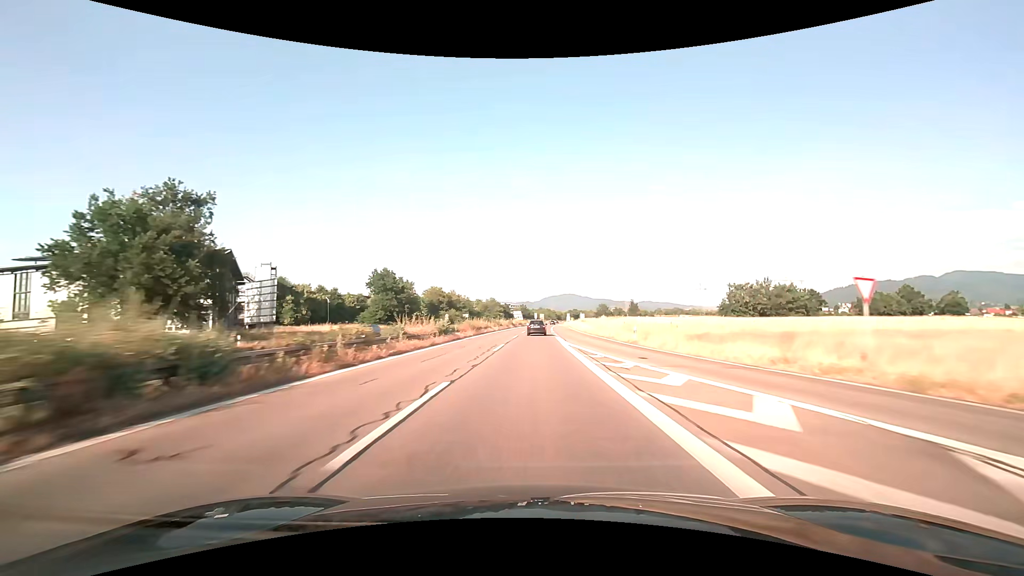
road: trunk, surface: asphalt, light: Day
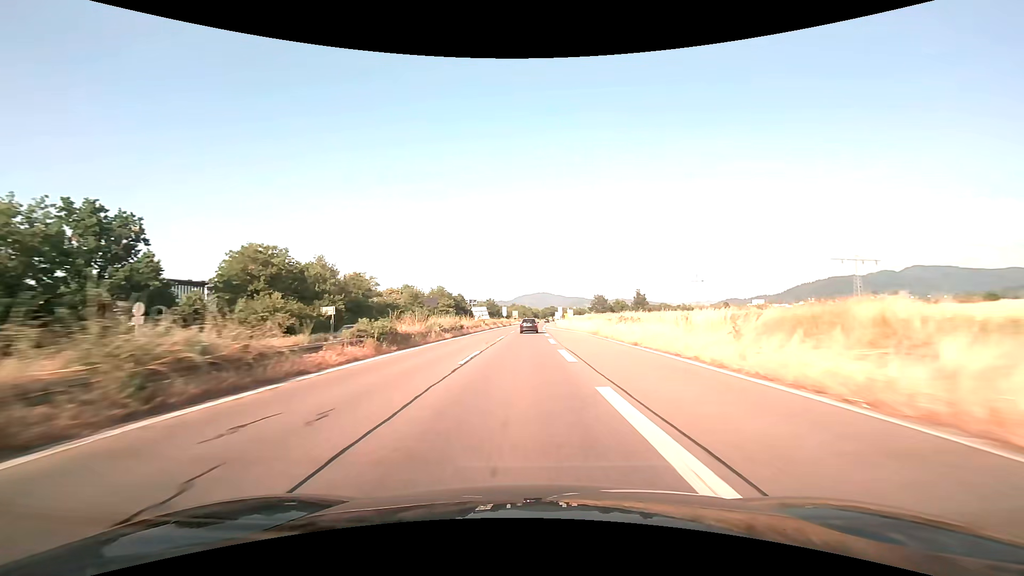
(+2.0, +79.3) m; +3°
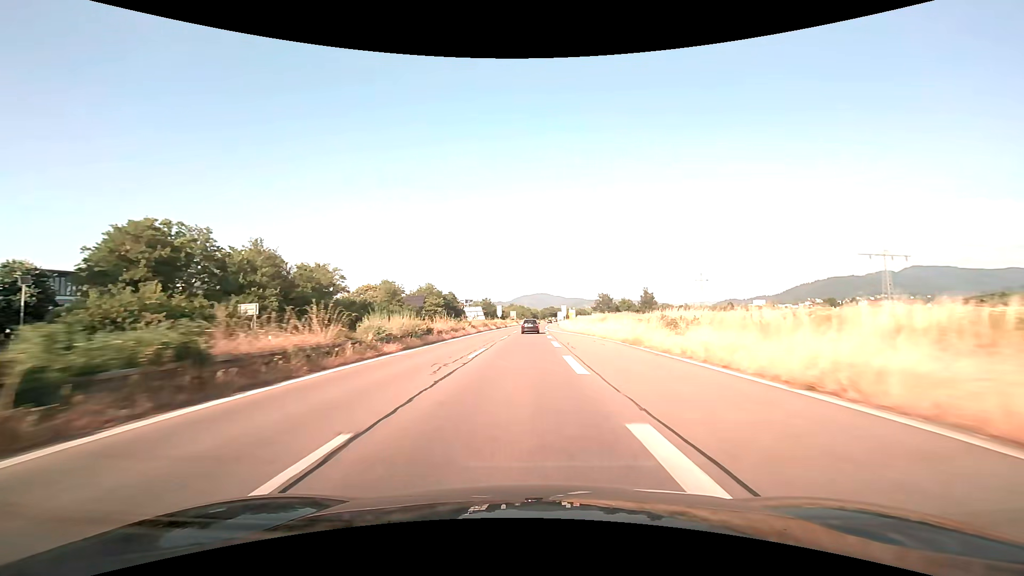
(0.0, +15.4) m; 0°
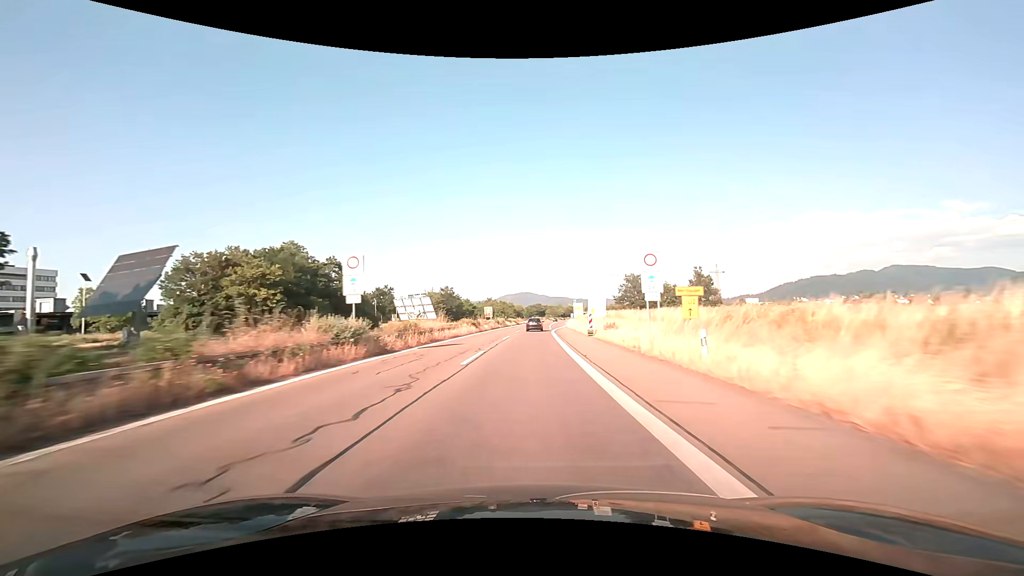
(+1.1, +75.1) m; +2°
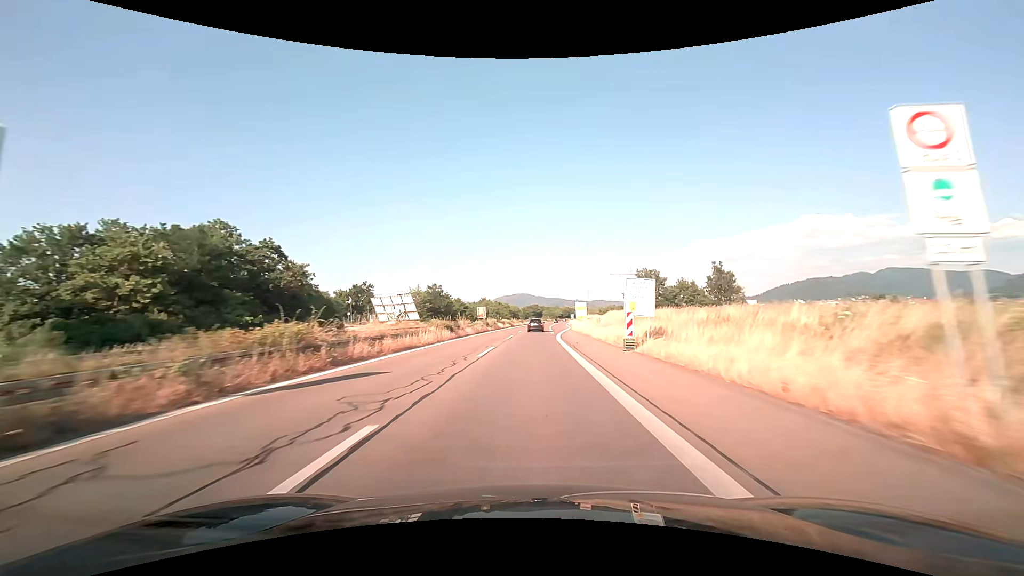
(+0.1, +14.6) m; +1°
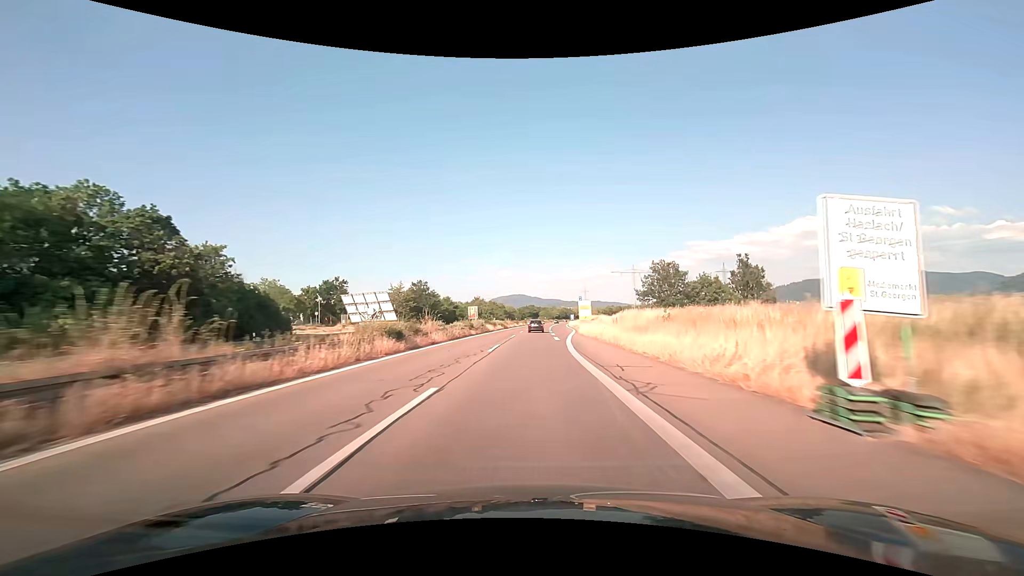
(0.0, +14.5) m; 0°
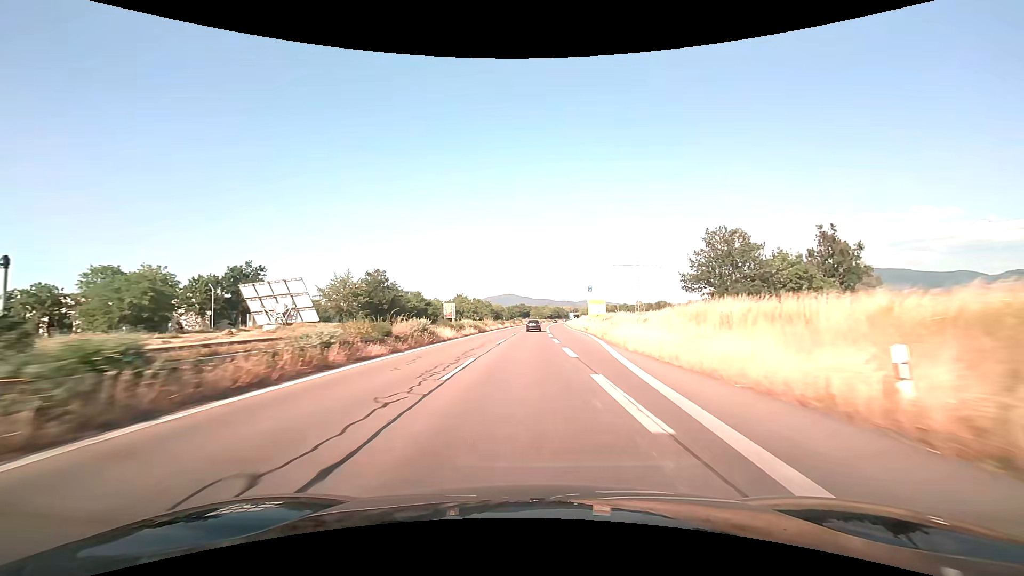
(+0.3, +28.6) m; +1°
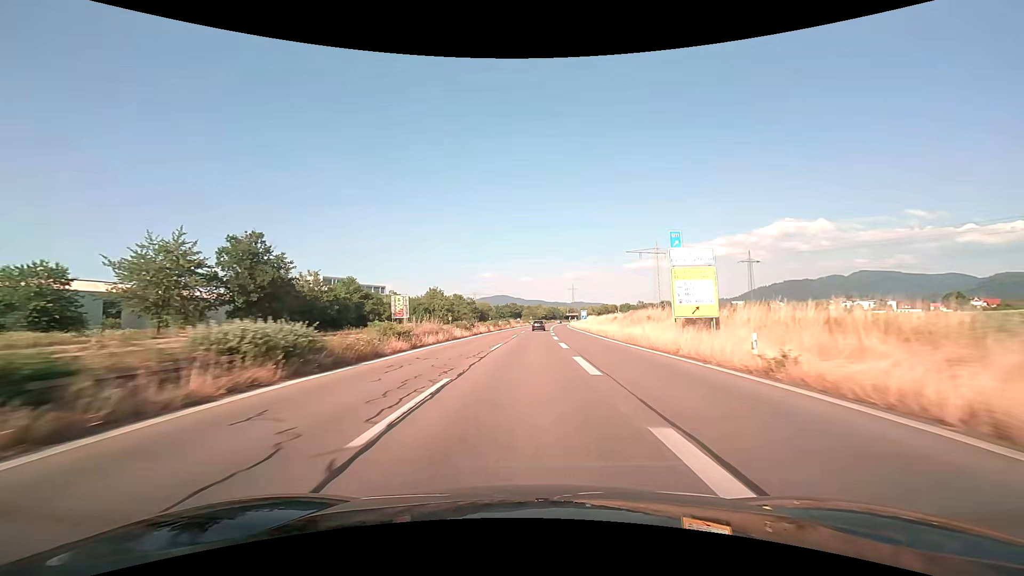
(+0.3, +42.1) m; +1°
(0, +10) (0, +20) (0, +30) (0, +40) (+1, +50) (+1, +60) (+1, +70) (+2, +80) (+2, +90) (+3, +100) m
